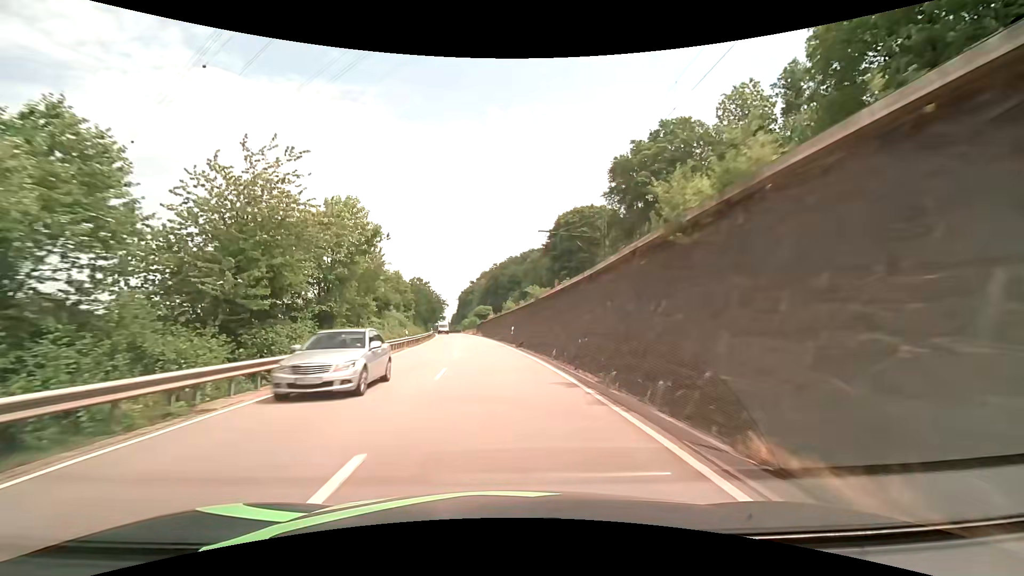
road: primary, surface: asphalt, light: Day
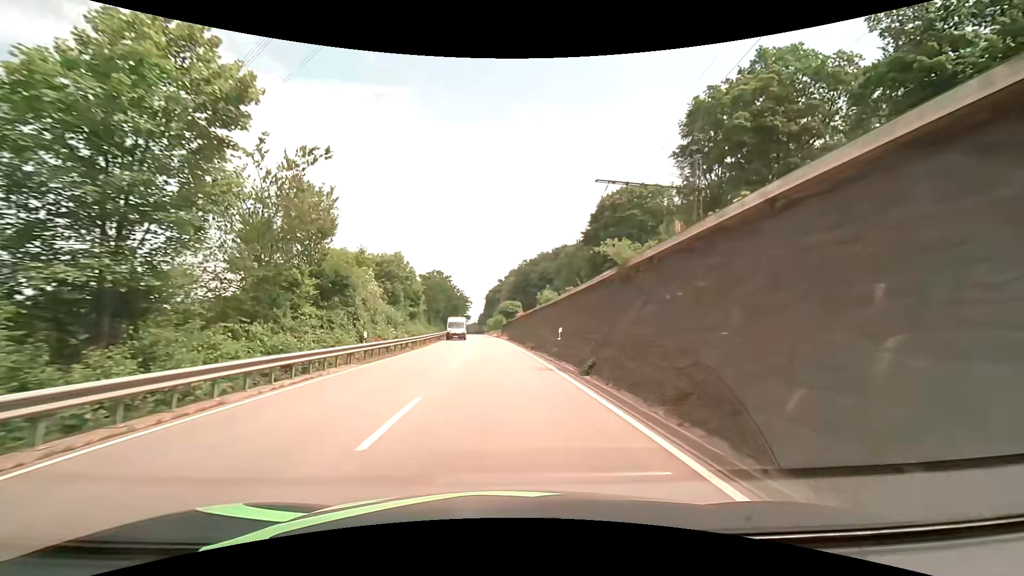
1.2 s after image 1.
(-0.5, +19.6) m; -3°
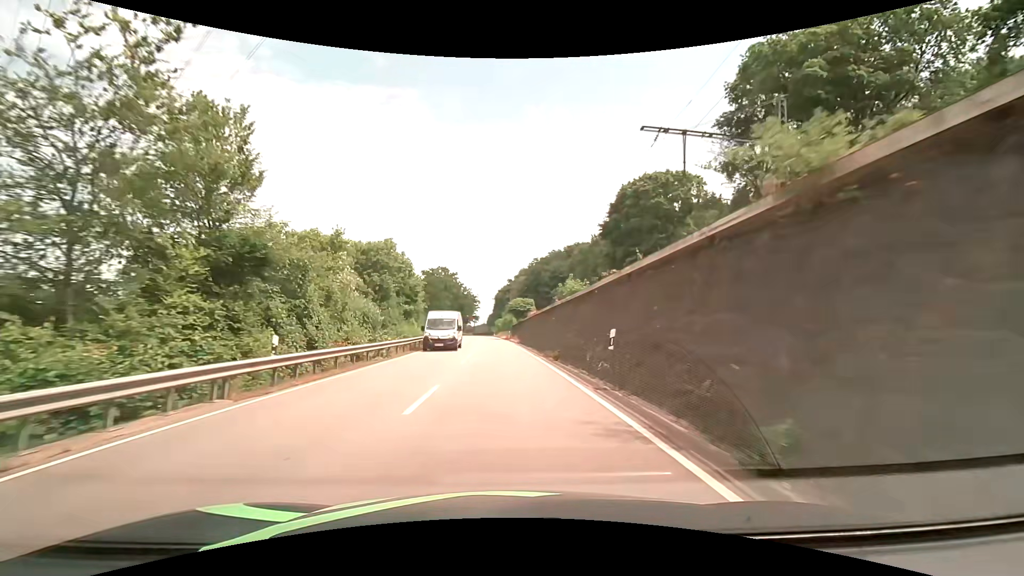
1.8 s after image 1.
(-0.1, +9.8) m; -1°
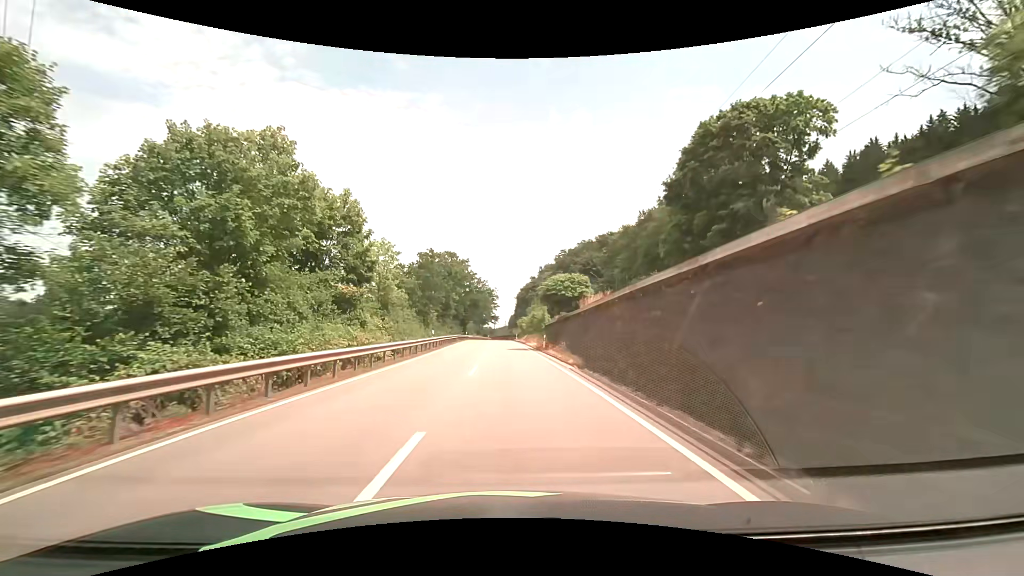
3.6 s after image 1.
(-0.5, +29.3) m; -2°
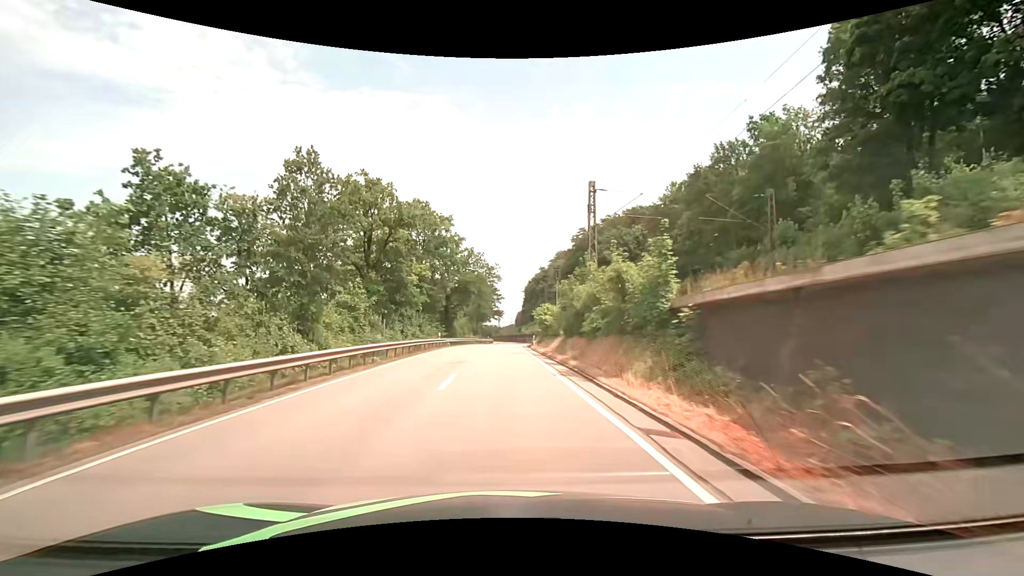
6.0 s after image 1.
(-0.3, +39.2) m; -1°
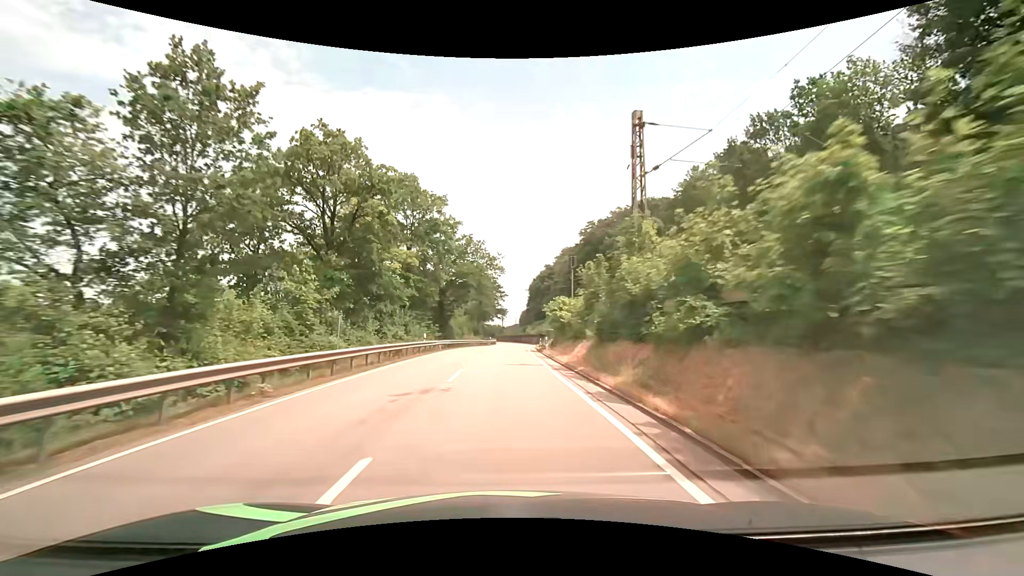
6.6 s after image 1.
(-0.1, +9.8) m; 0°
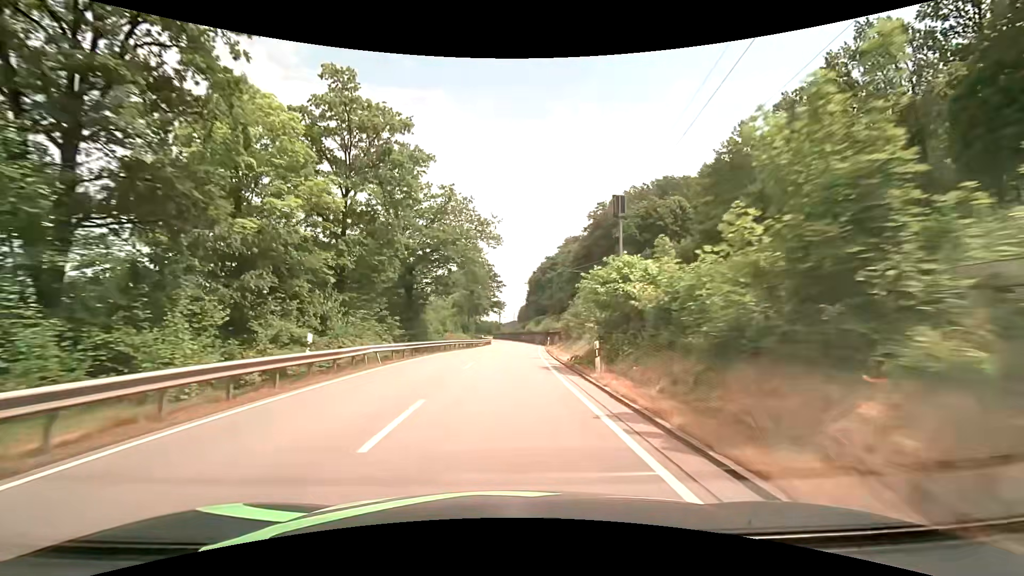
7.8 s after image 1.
(-0.1, +19.8) m; 0°
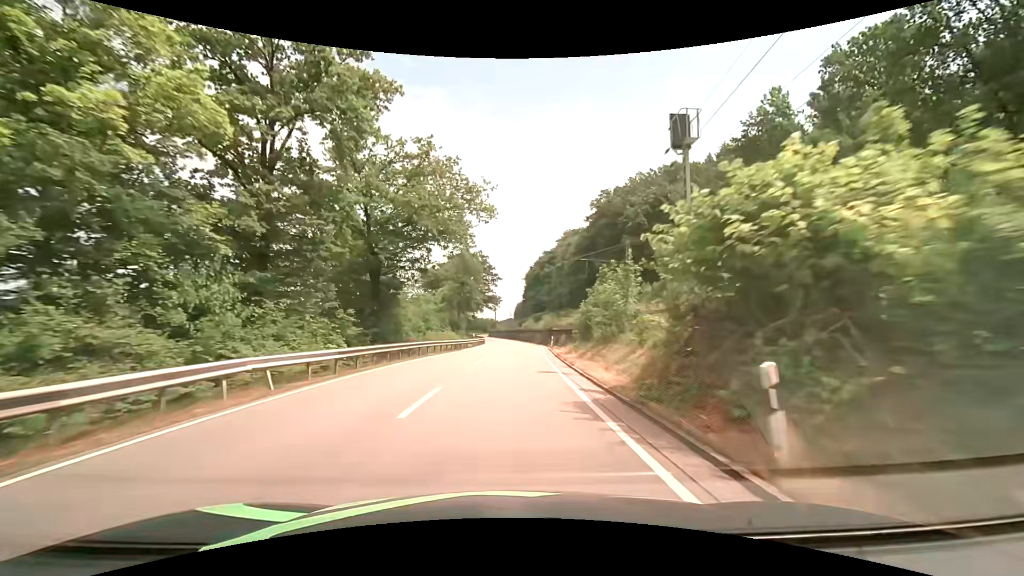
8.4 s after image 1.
(-0.1, +9.9) m; 0°
(0, +10) (0, +20) (+1, +30) (+1, +40) (+2, +50) (+2, +60) (+2, +70) (+2, +80) (+1, +90) (+1, +100) m
